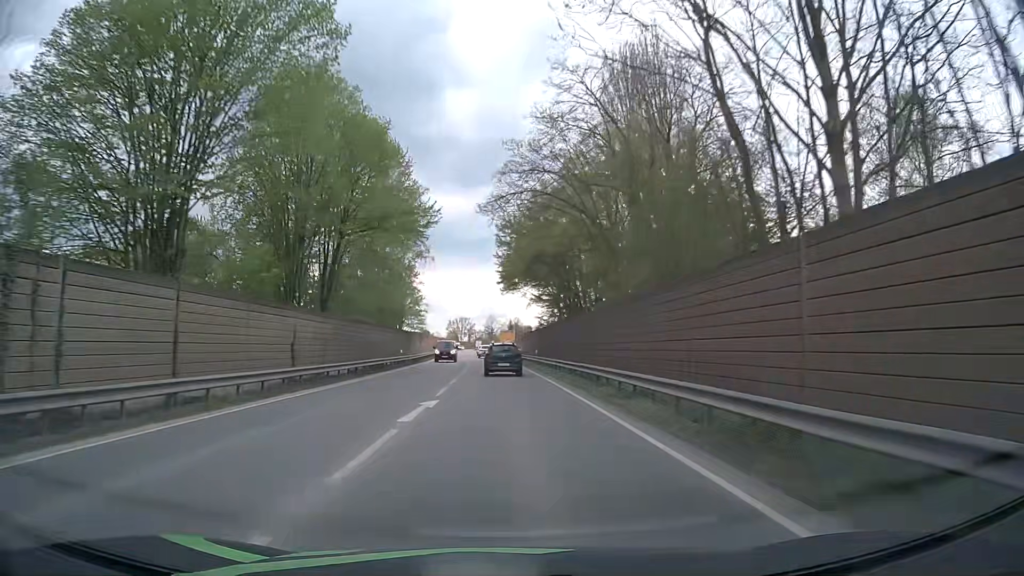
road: primary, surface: asphalt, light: Day
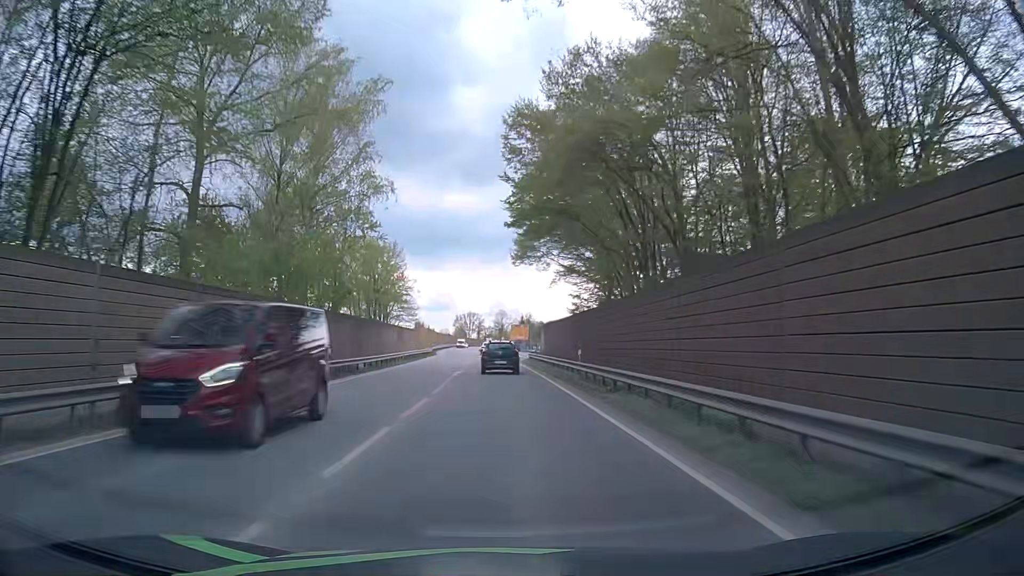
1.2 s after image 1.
(-0.2, +23.7) m; -1°
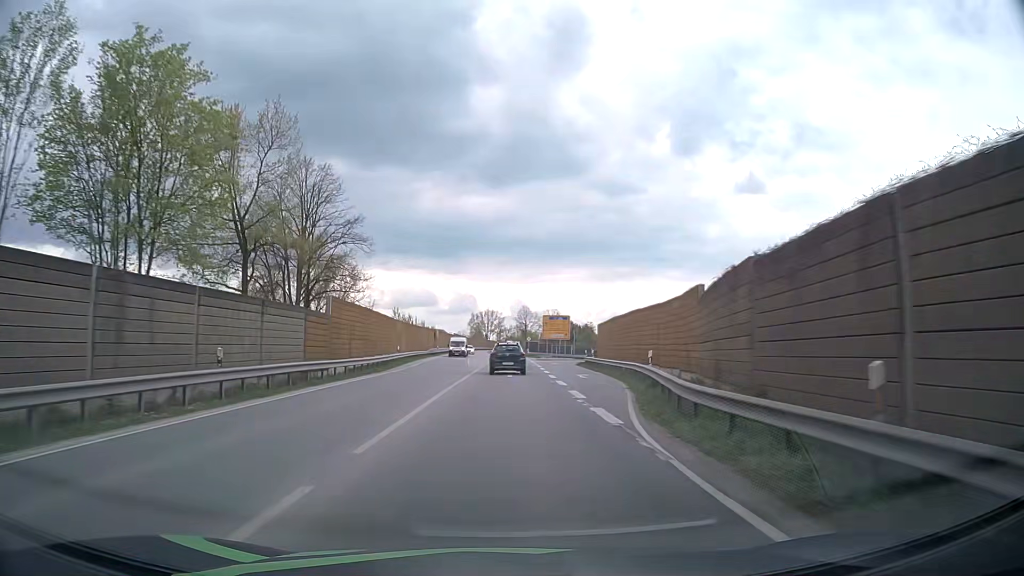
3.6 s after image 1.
(-0.9, +45.7) m; -2°
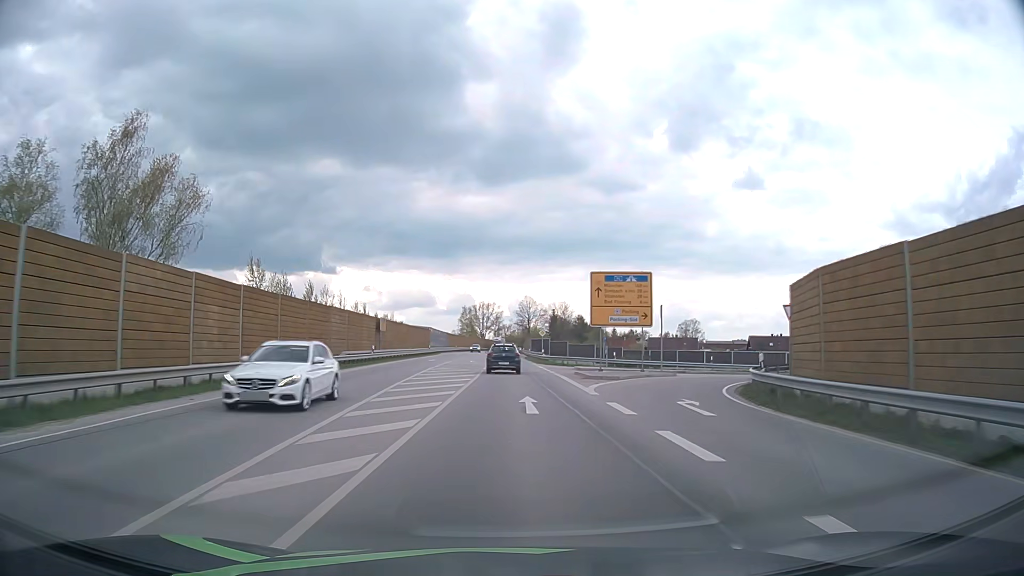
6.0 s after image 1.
(0.0, +46.0) m; 0°
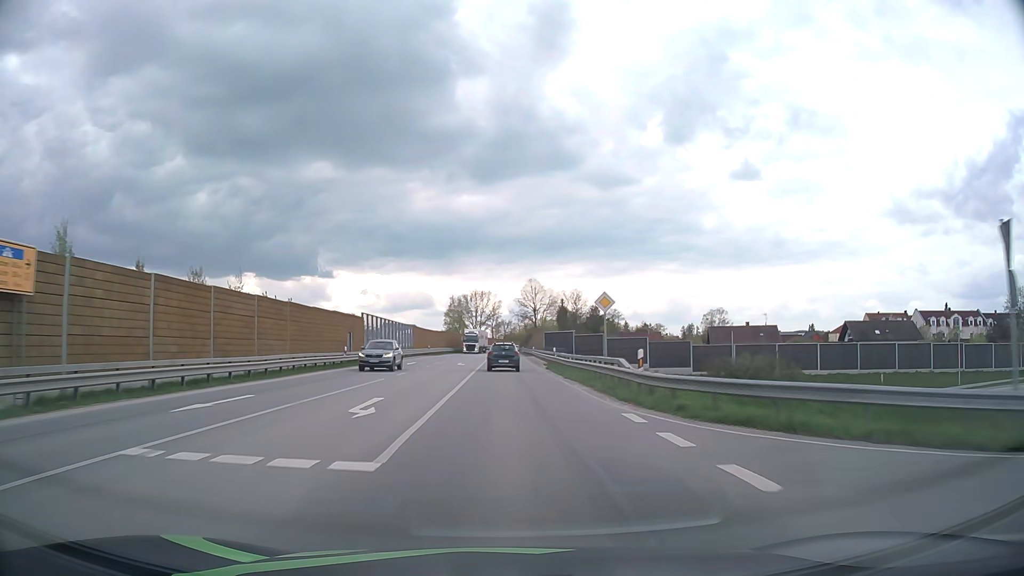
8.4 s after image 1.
(+0.1, +46.6) m; 0°
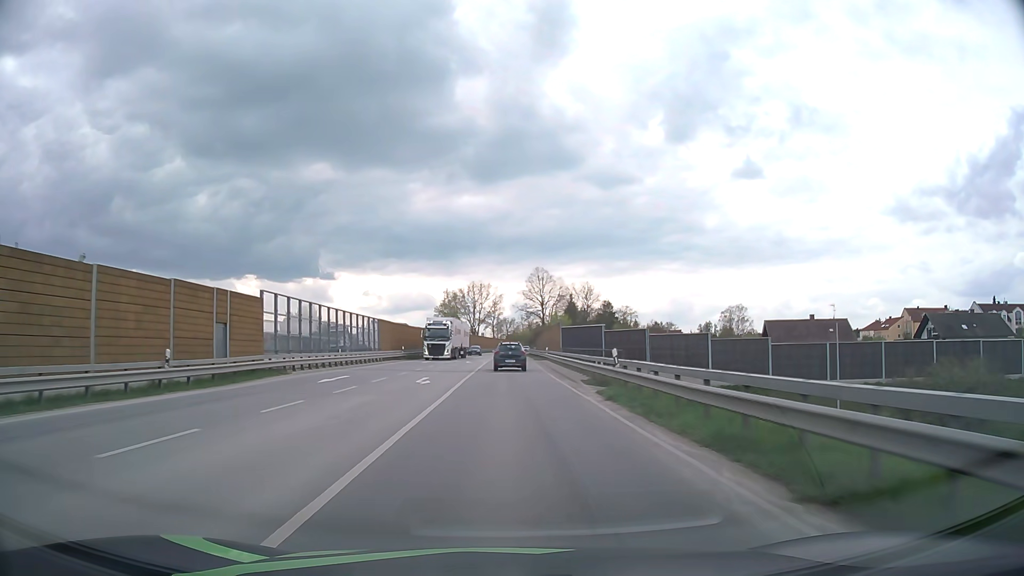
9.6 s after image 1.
(-0.1, +23.5) m; 0°
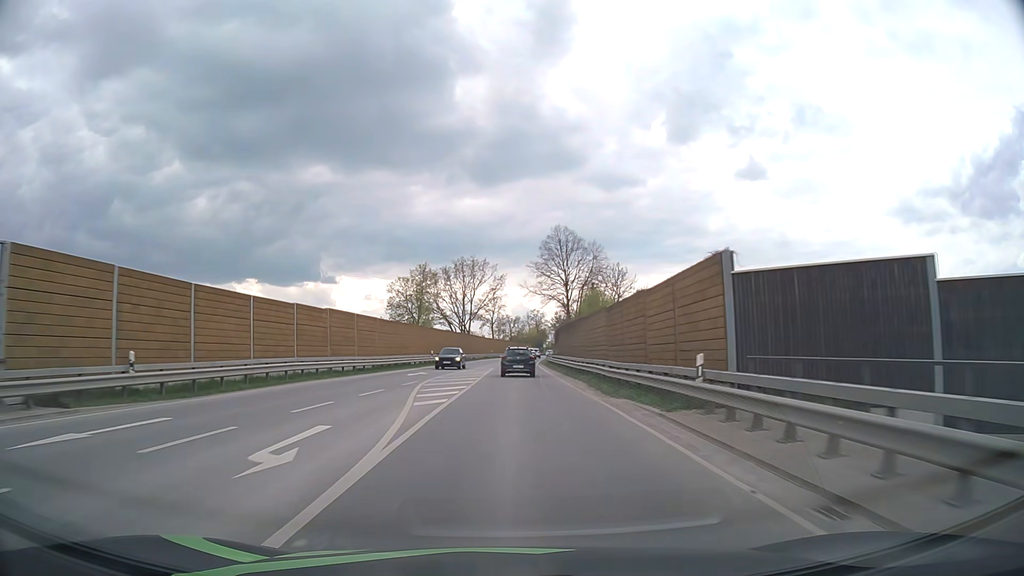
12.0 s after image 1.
(-0.1, +47.3) m; 0°
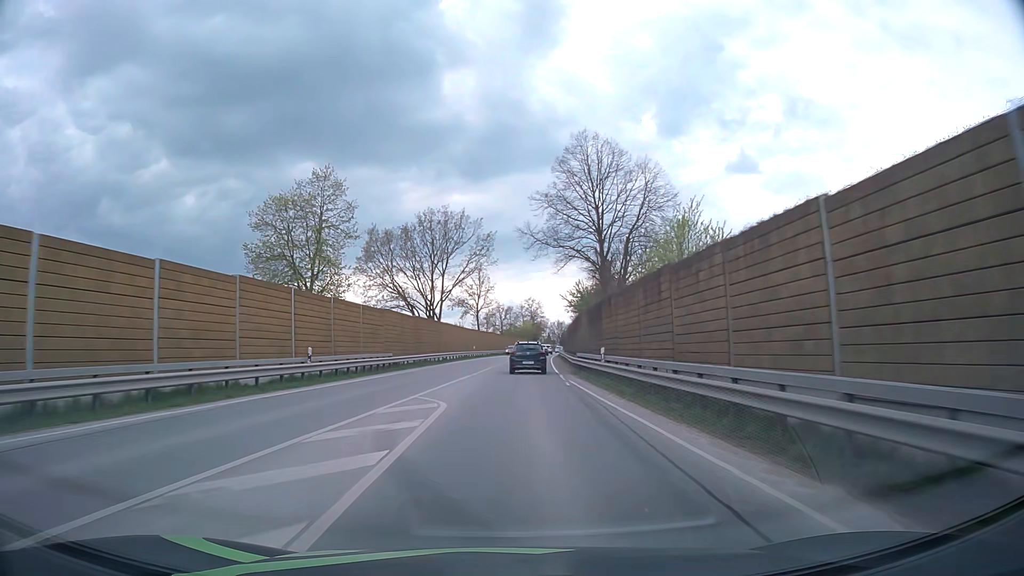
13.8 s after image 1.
(+0.1, +35.8) m; +1°
(0, +10) (0, +20) (+1, +30) (+1, +40) (+2, +50) (+2, +60) (+3, +70) (+4, +80) (+5, +90) (+5, +100) m
